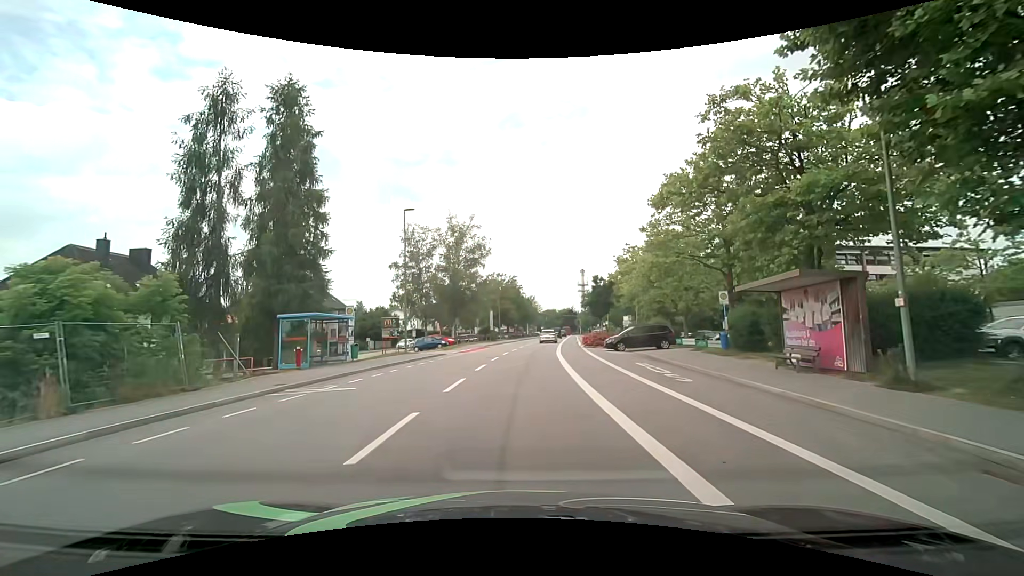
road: tertiary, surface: asphalt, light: Day
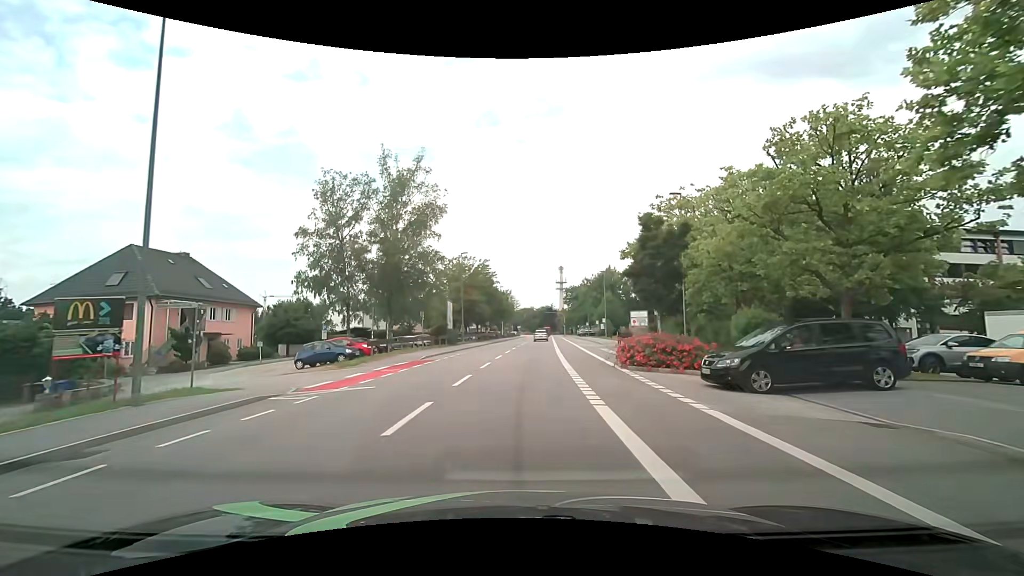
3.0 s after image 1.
(+0.6, +22.3) m; +3°
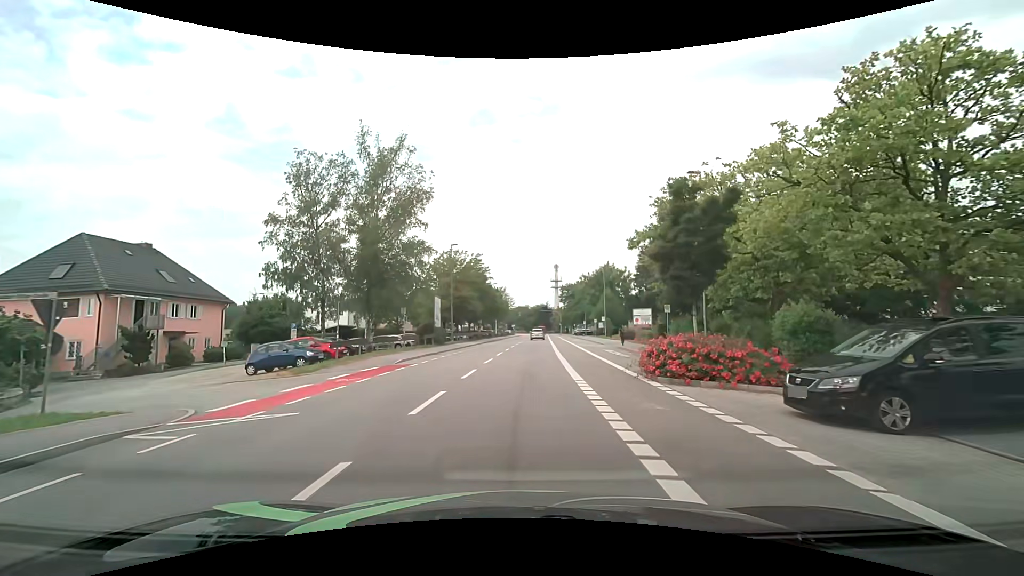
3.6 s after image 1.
(0.0, +4.5) m; +1°
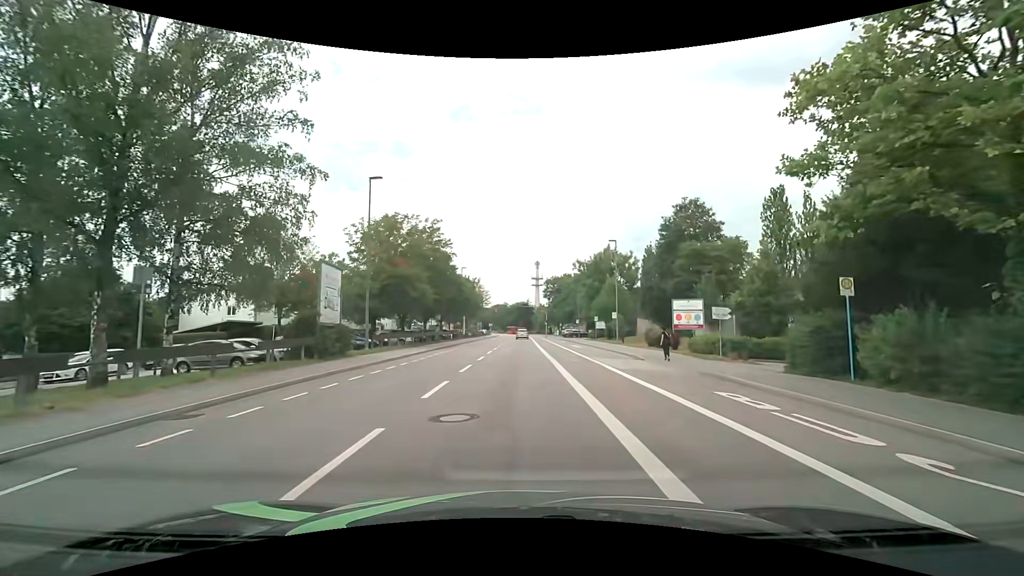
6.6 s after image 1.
(+0.5, +22.4) m; +3°
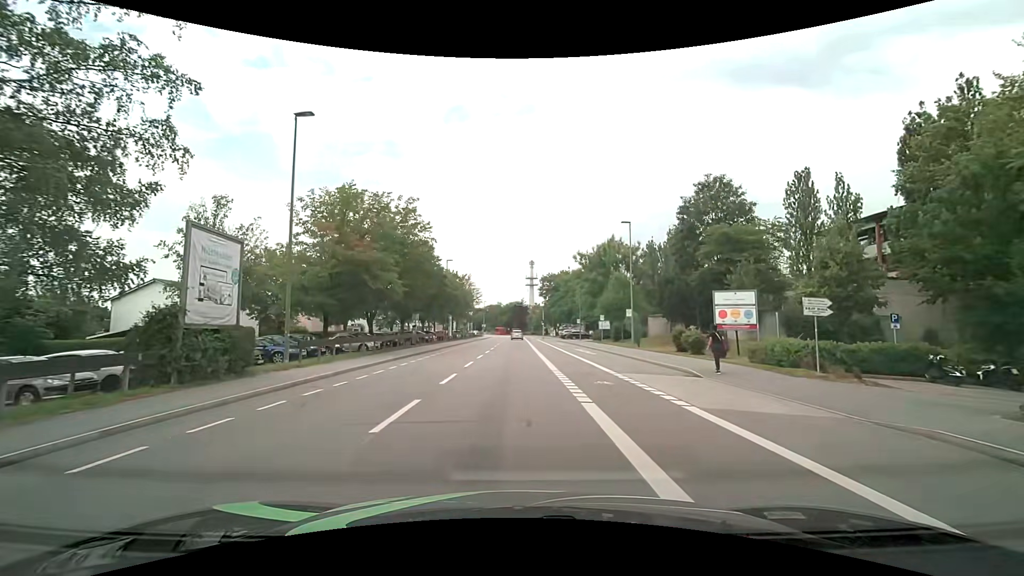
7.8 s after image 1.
(0.0, +9.0) m; +1°
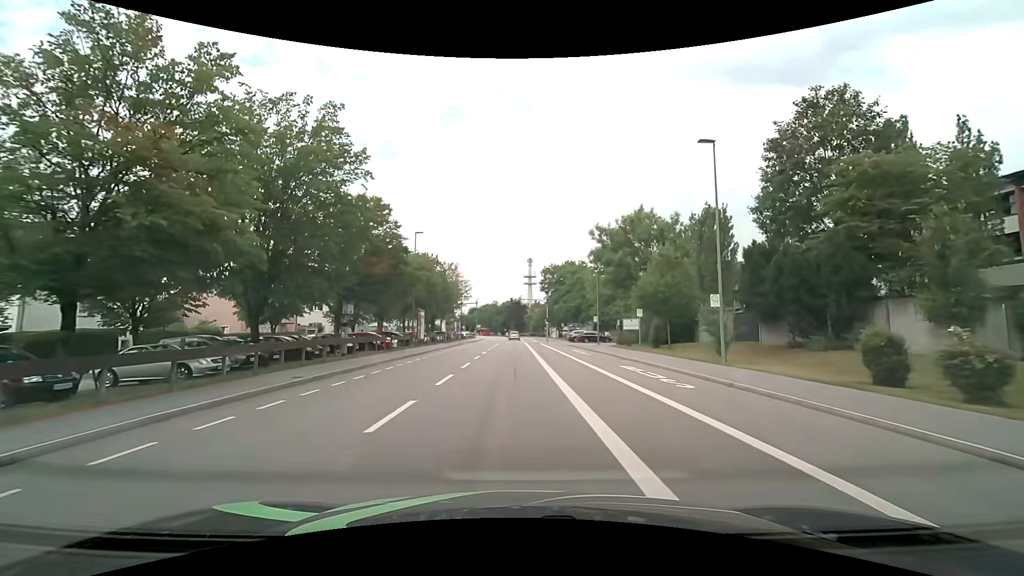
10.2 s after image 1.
(0.0, +18.0) m; 0°
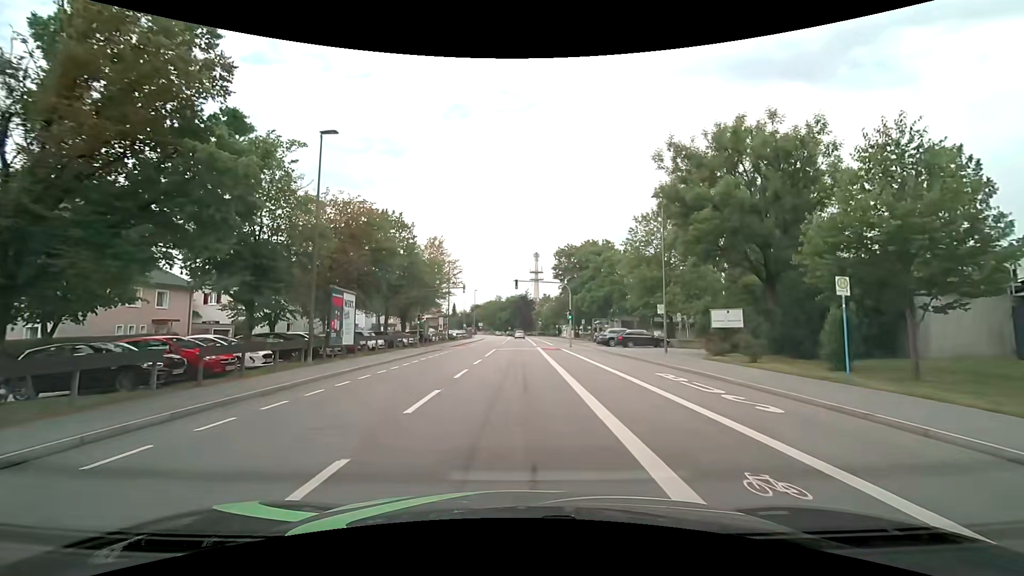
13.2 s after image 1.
(-0.3, +22.6) m; 0°
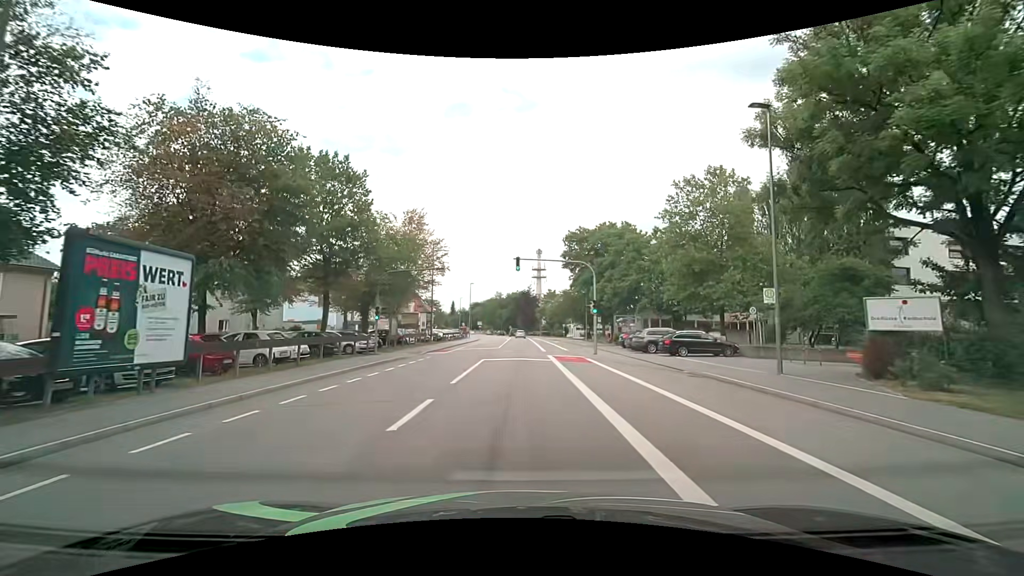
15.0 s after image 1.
(-0.1, +13.5) m; 0°
(0, +10) (0, +20) (0, +30) (0, +40) (0, +50) (0, +60) (0, +70) (0, +80) (0, +90) (0, +100) m
